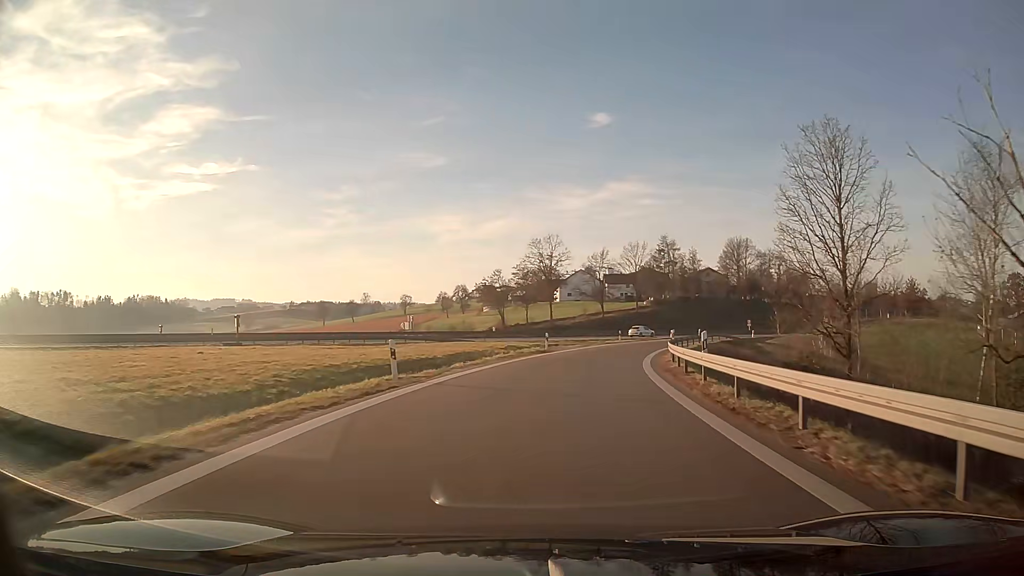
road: motorway_link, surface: asphalt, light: Day
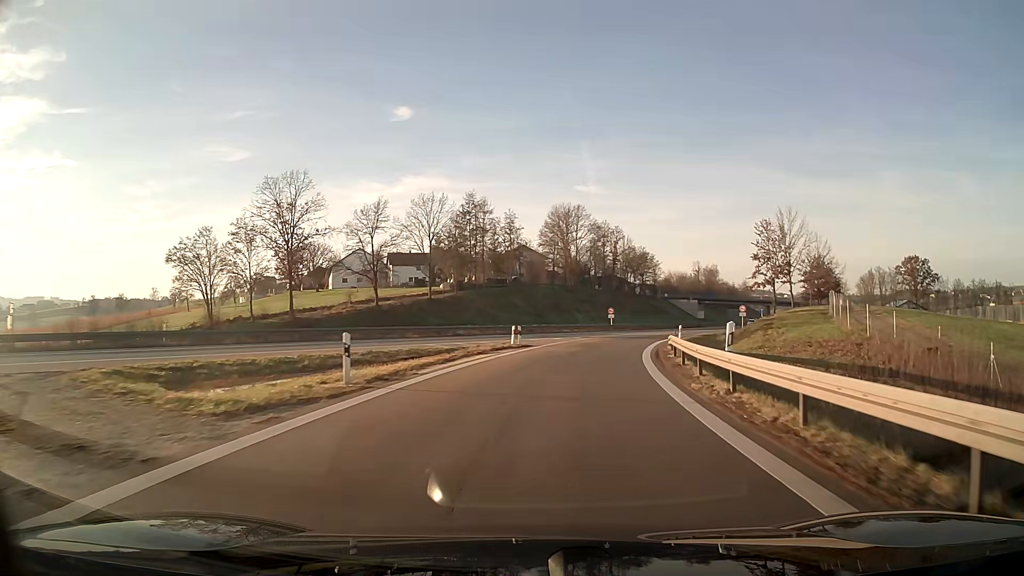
(+7.2, +47.7) m; +17°
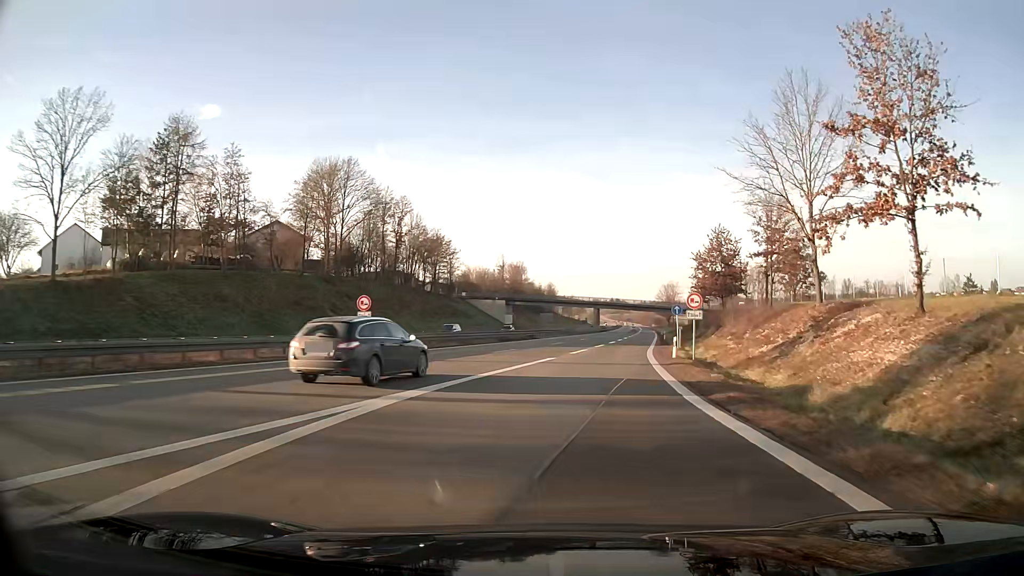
(+6.6, +46.9) m; +17°
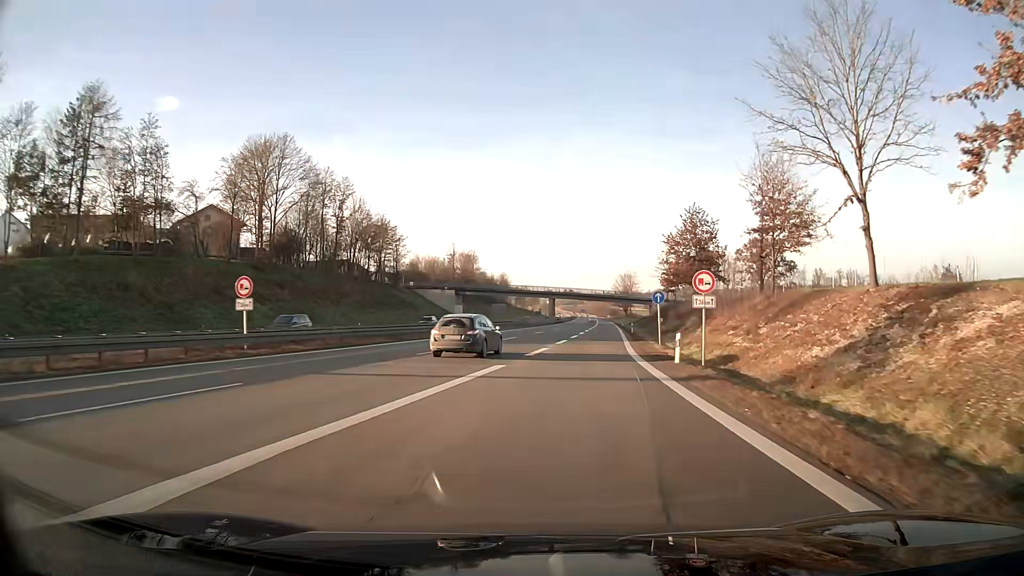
(+0.3, +9.6) m; +4°
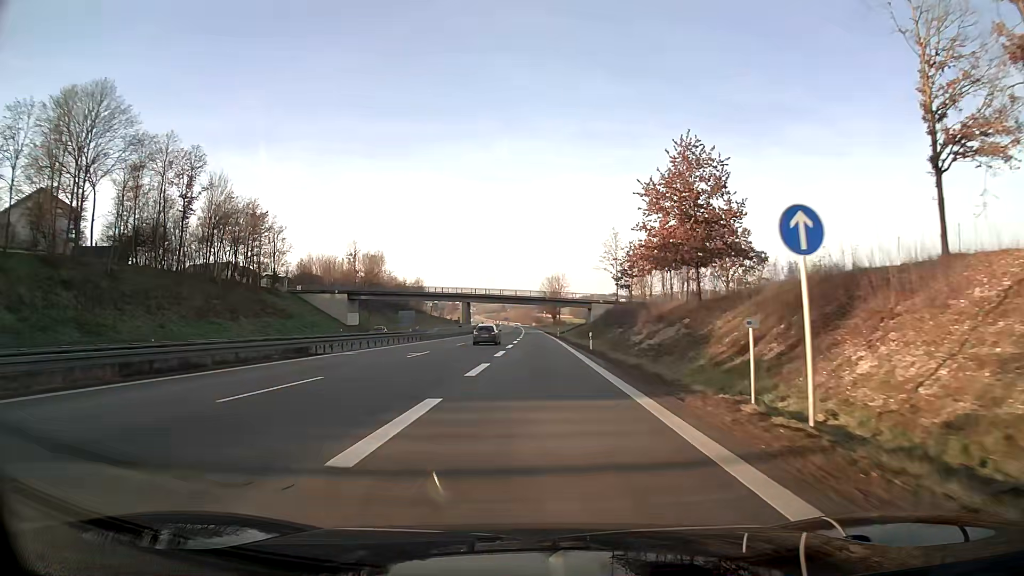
(+2.1, +30.3) m; +6°
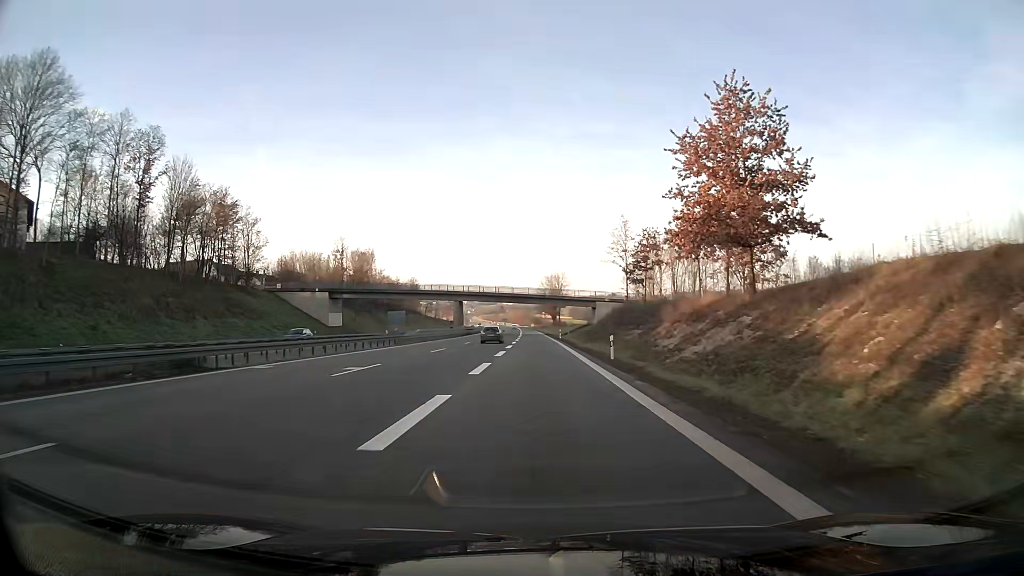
(0.0, +11.2) m; 0°
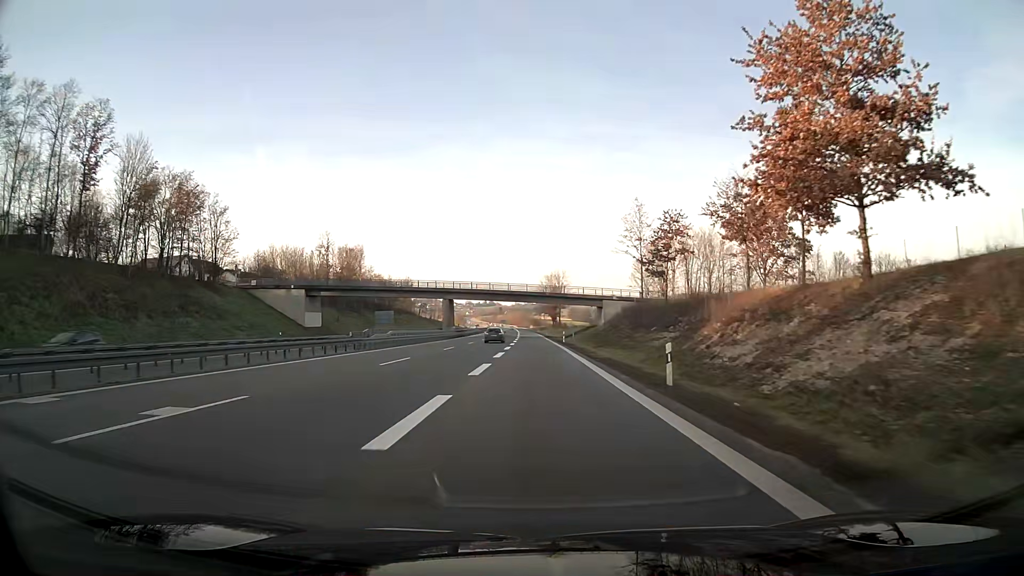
(0.0, +12.0) m; 0°
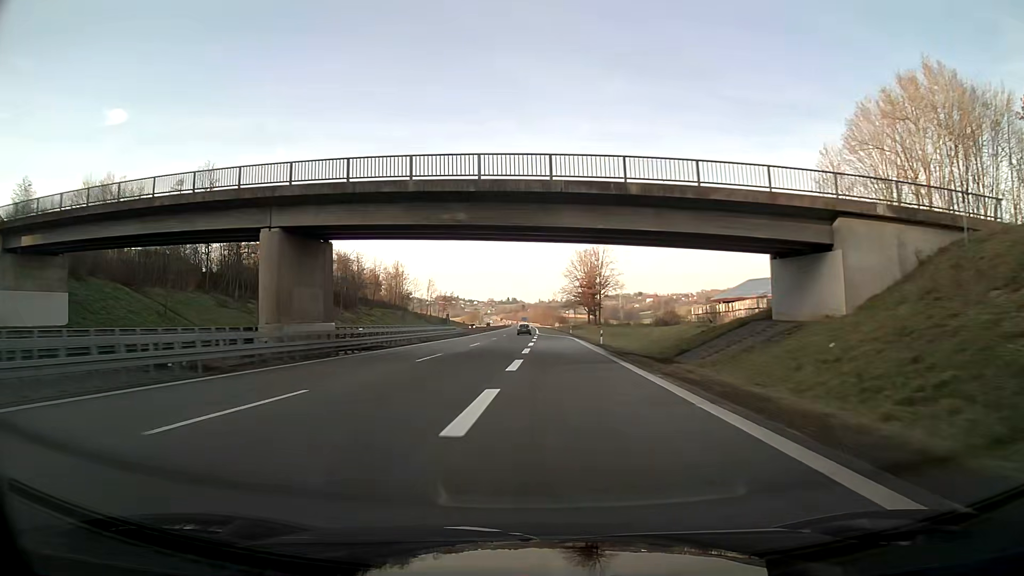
(-0.9, +71.5) m; -2°
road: motorway
